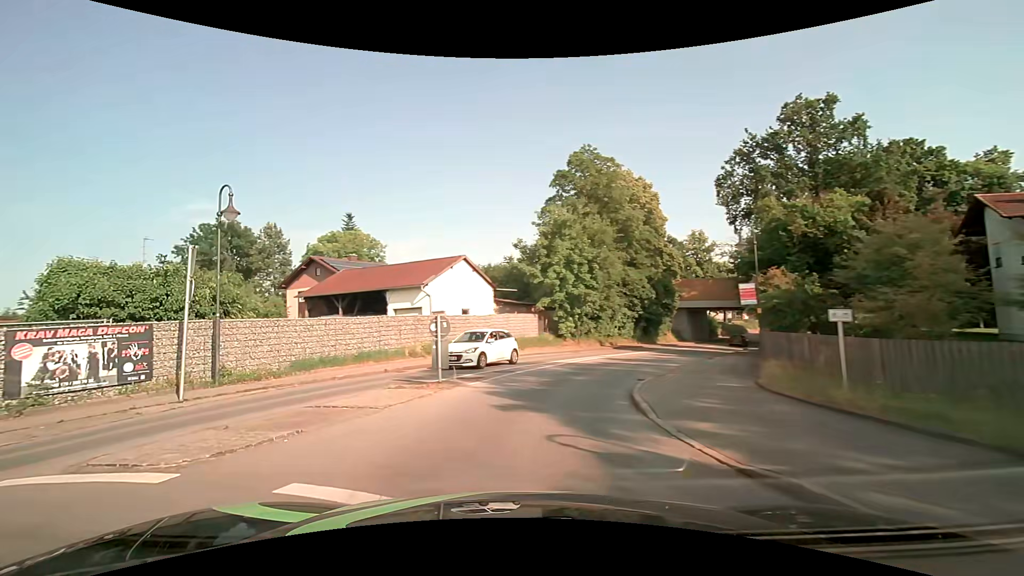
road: secondary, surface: asphalt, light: Day
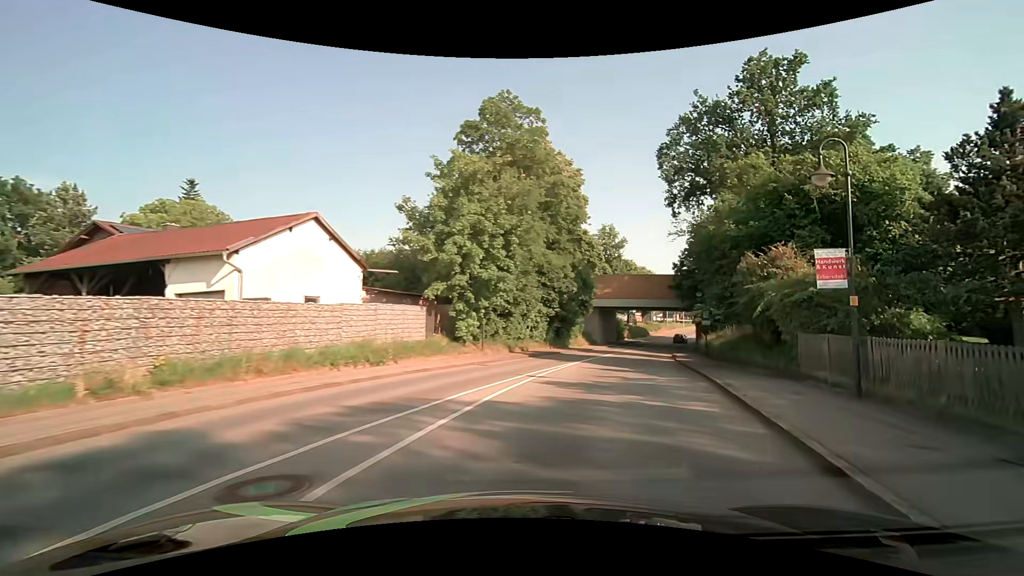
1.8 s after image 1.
(+0.5, +12.2) m; +12°
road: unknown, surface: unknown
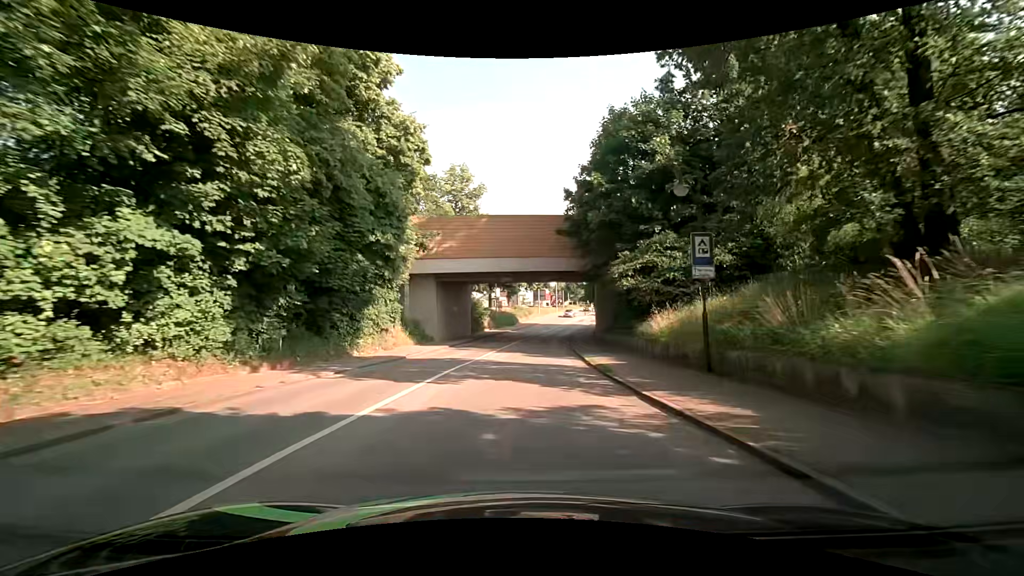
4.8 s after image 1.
(+6.4, +28.7) m; +16°
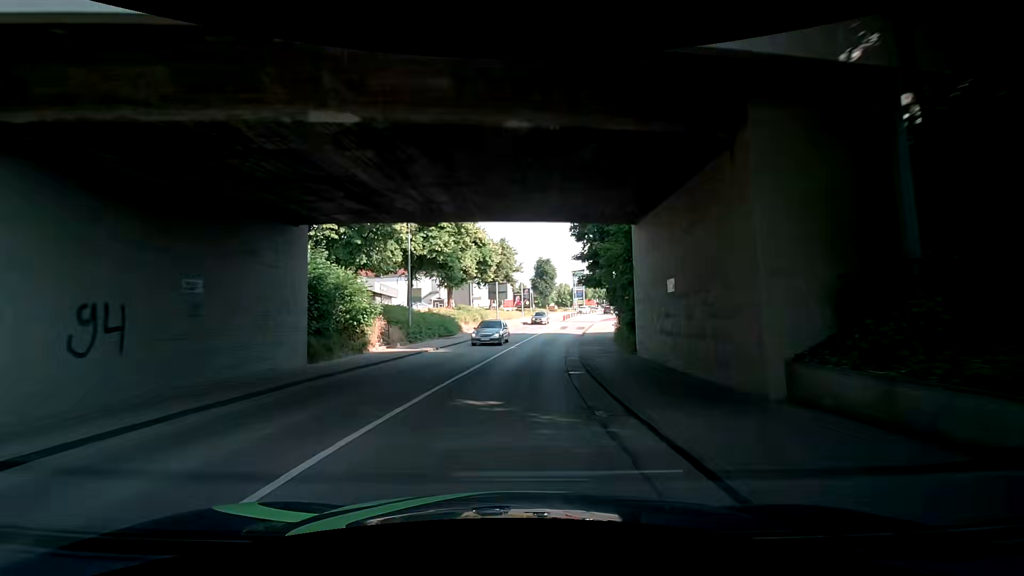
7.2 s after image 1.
(+1.0, +29.5) m; +4°
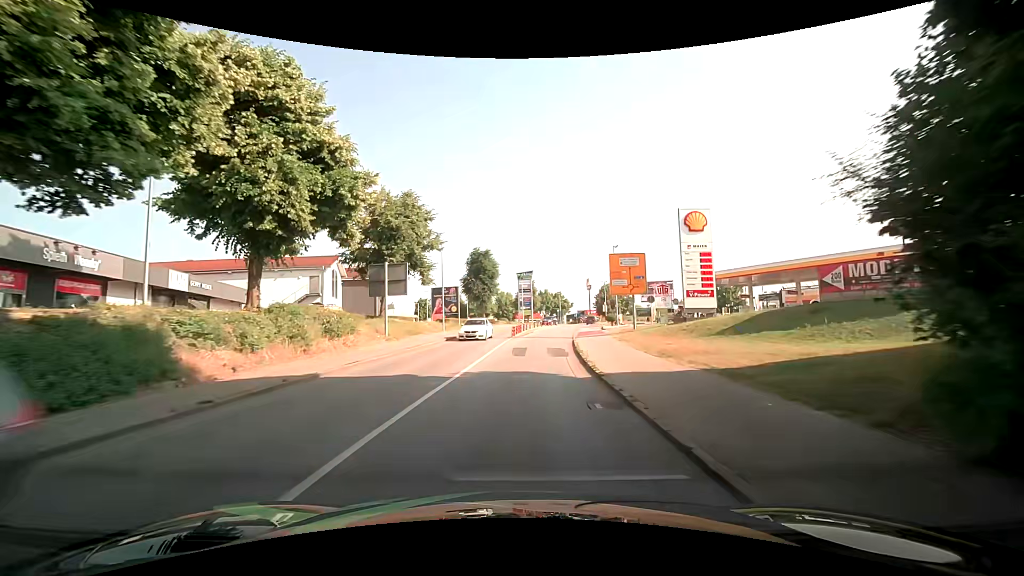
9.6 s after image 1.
(+2.3, +28.2) m; +8°
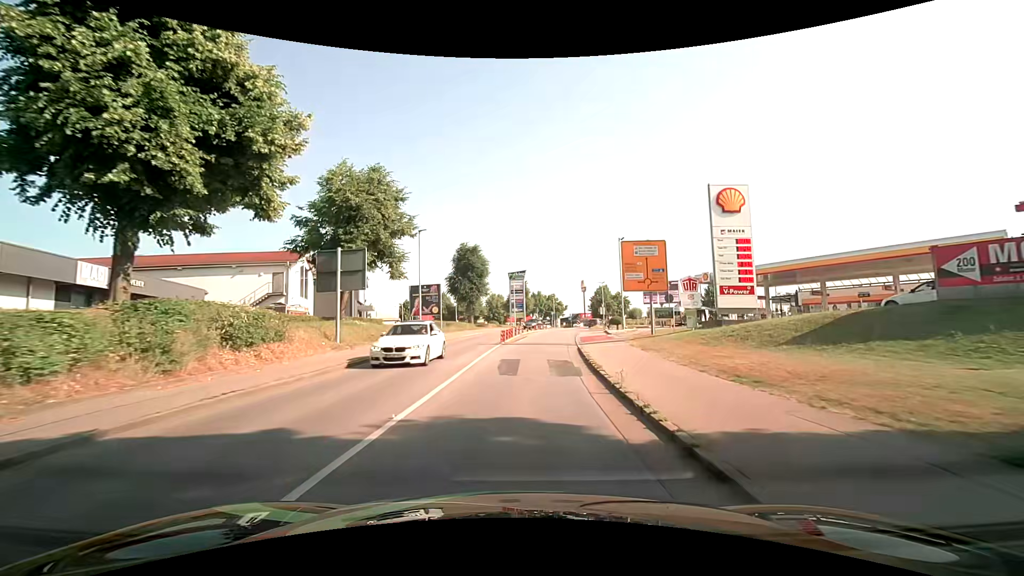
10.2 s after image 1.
(0.0, +6.7) m; 0°
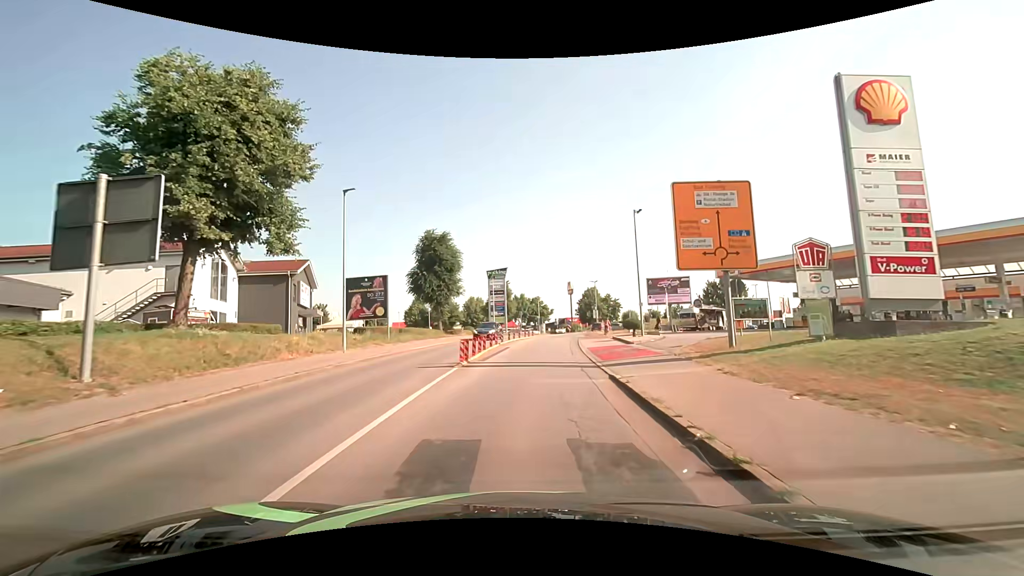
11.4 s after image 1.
(+0.3, +12.4) m; +2°
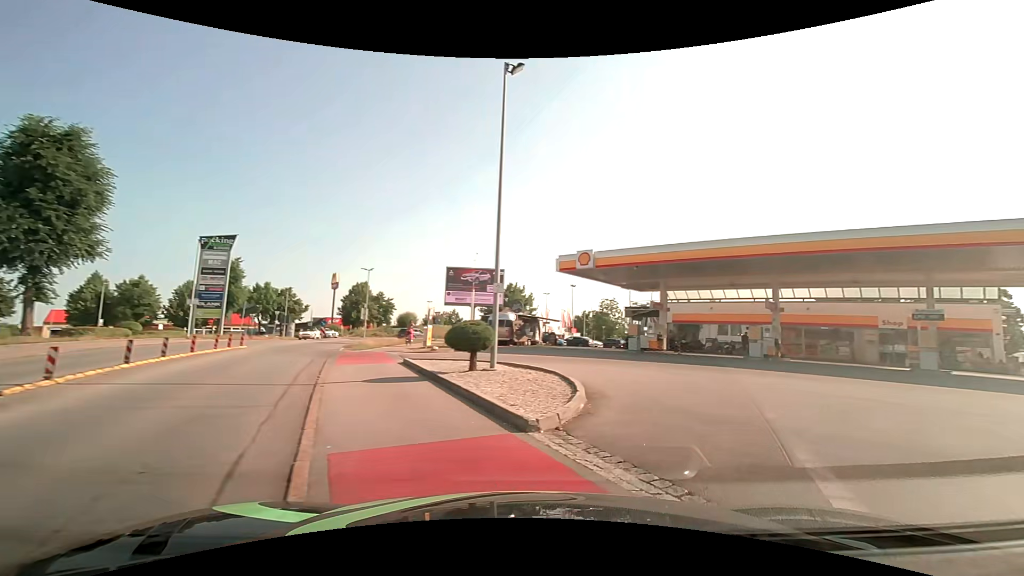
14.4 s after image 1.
(+1.8, +19.7) m; +23°
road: service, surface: asphalt
